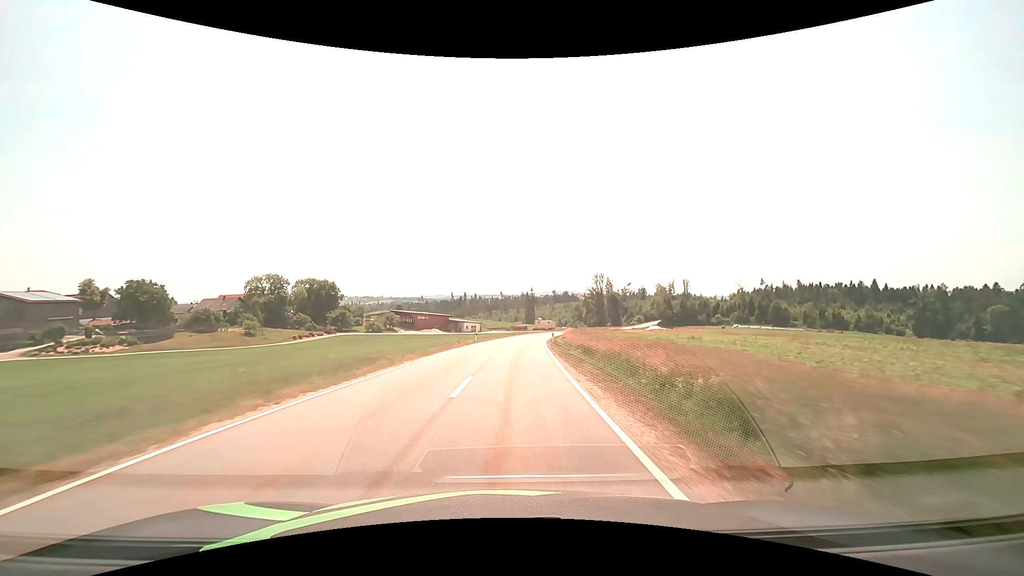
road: tertiary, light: Day
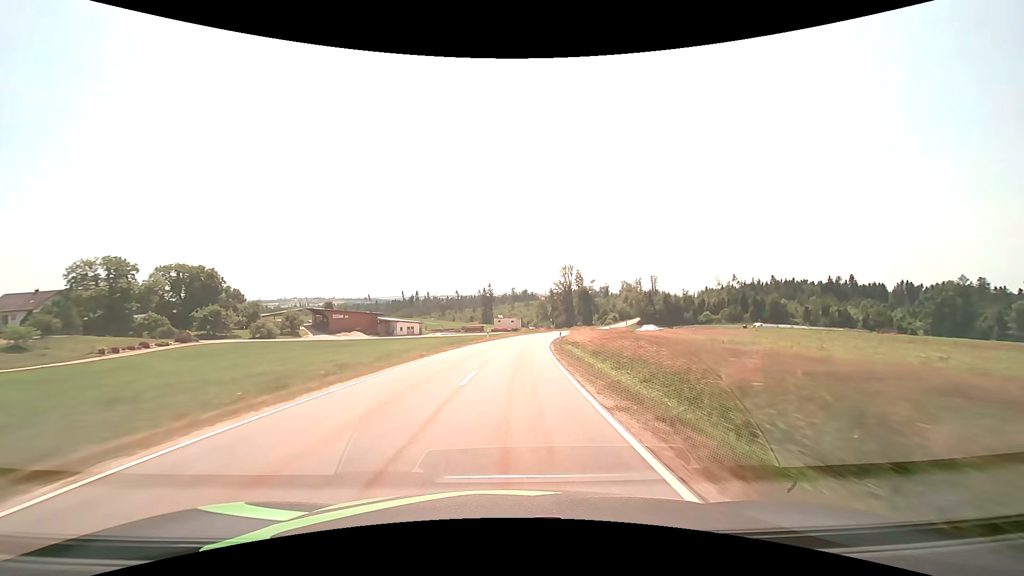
(+2.0, +47.9) m; +5°
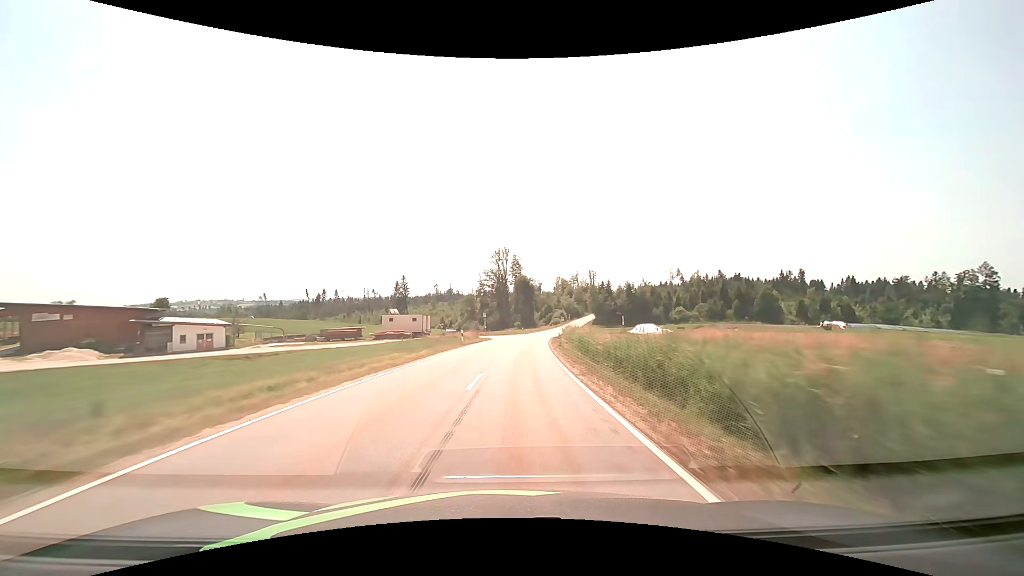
(+4.3, +63.0) m; +8°
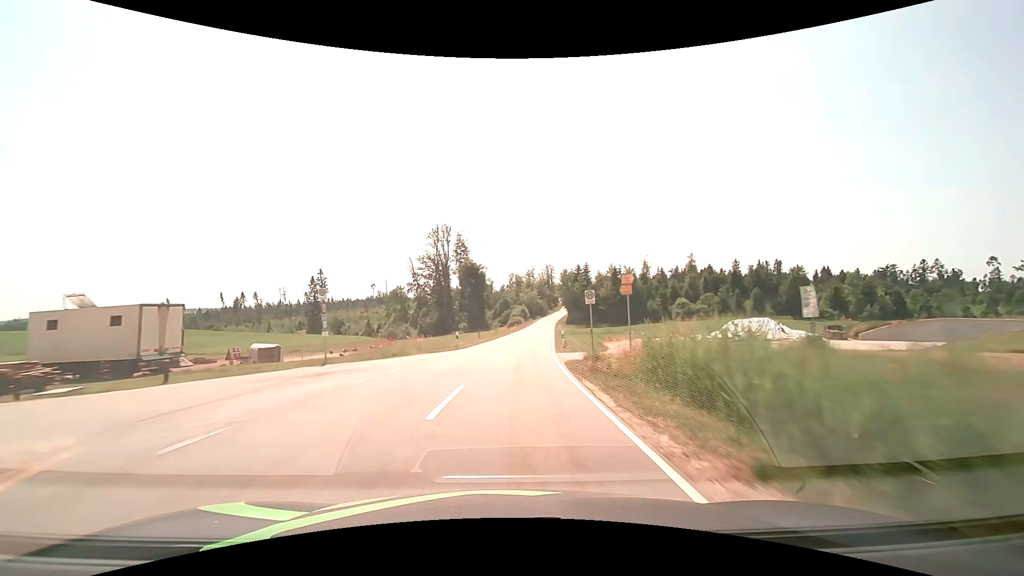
(+2.7, +52.9) m; +6°
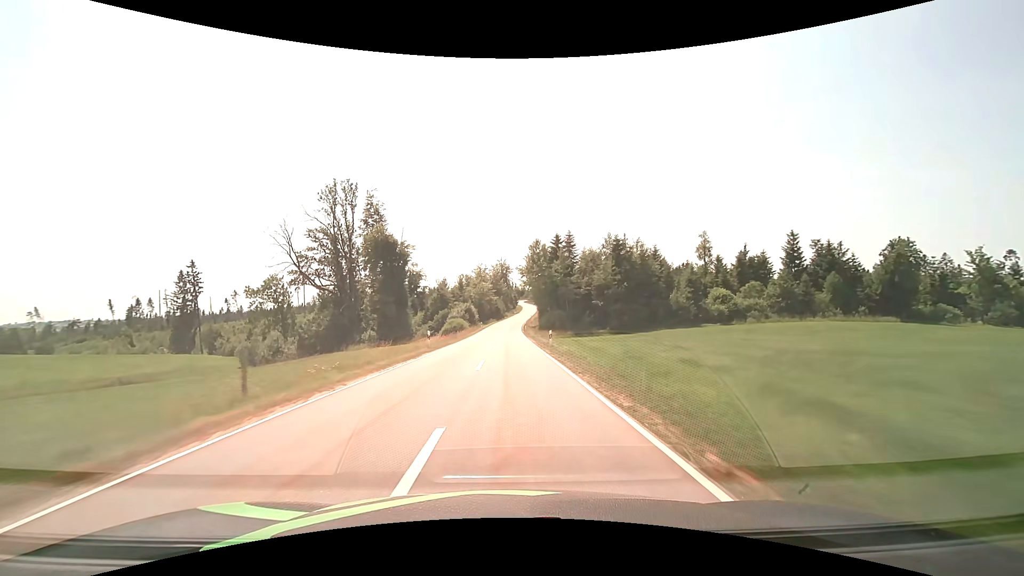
(+3.2, +55.0) m; +6°
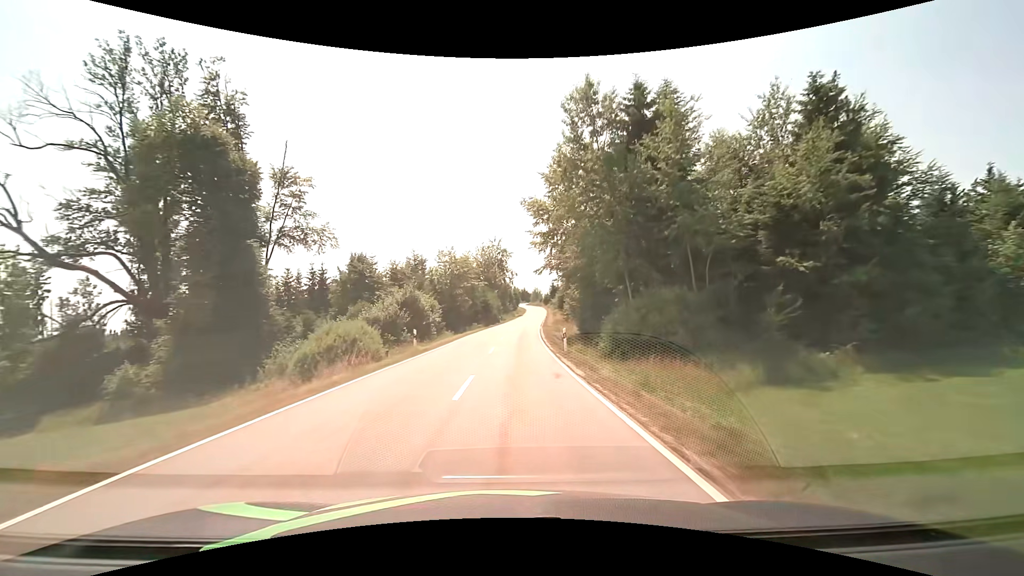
(0.0, +57.8) m; 0°
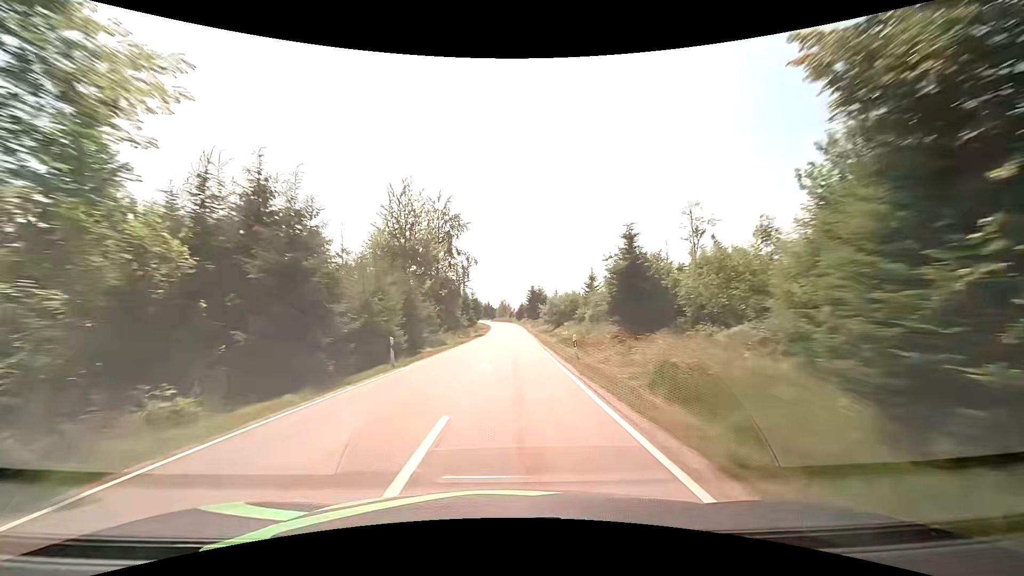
(+1.4, +56.9) m; +4°
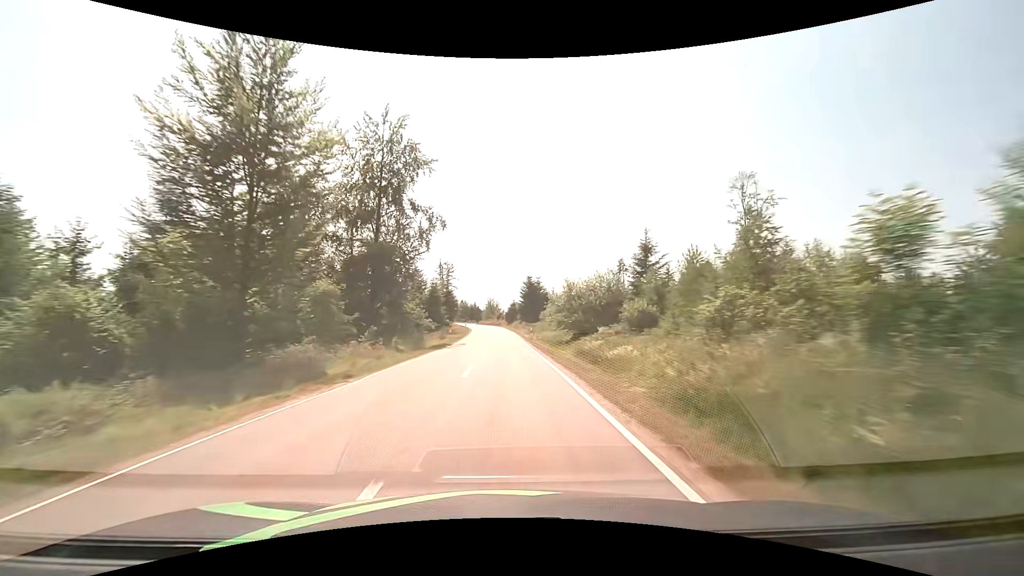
(+0.4, +28.2) m; +1°
(0, +10) (0, +20) (0, +30) (0, +40) (0, +50) (0, +60) (-1, +70) (-2, +80) (-2, +90) (-4, +100) m
